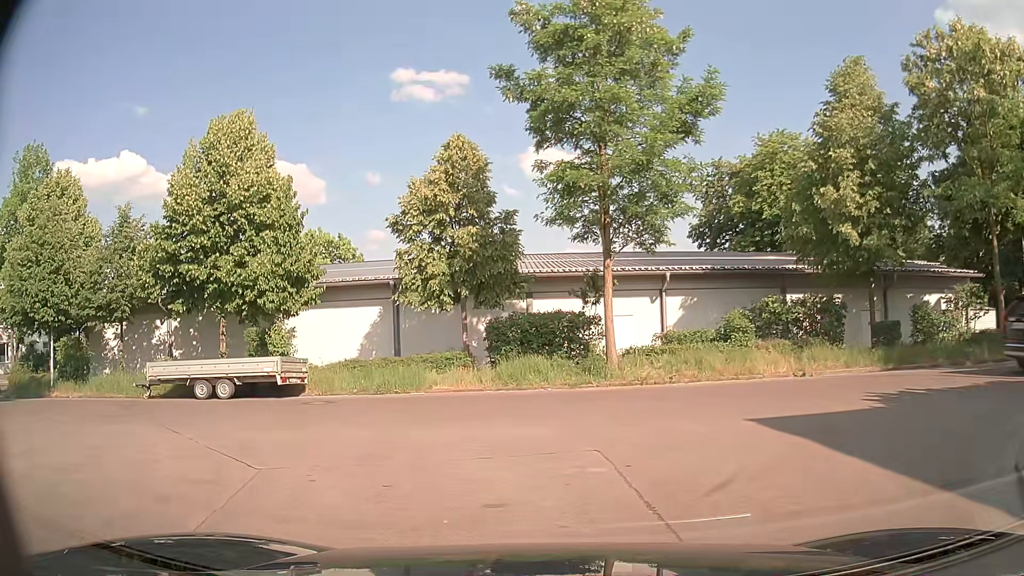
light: Day
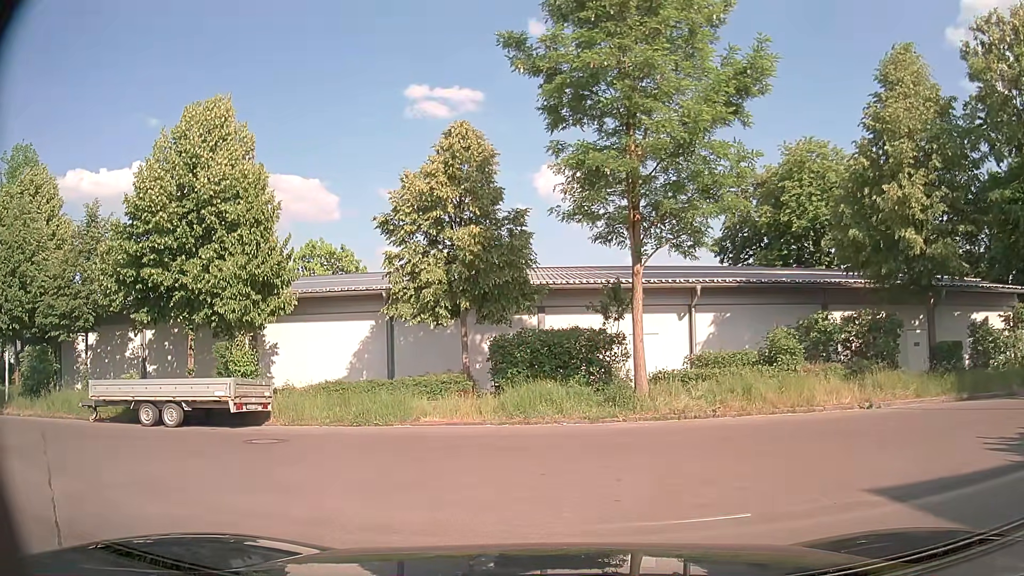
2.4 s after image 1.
(-0.1, +3.2) m; 0°
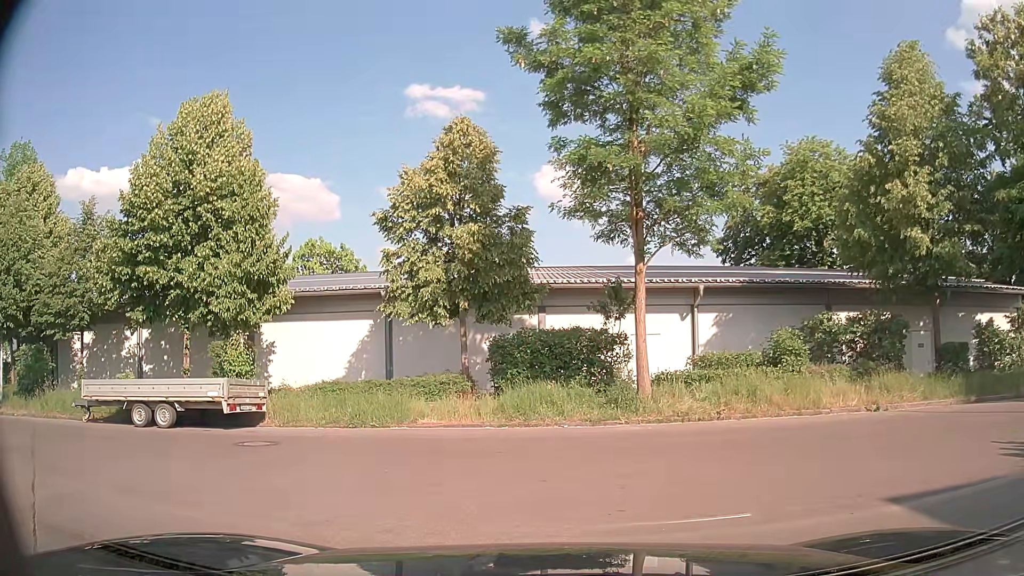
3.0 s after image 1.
(0.0, +0.3) m; 0°
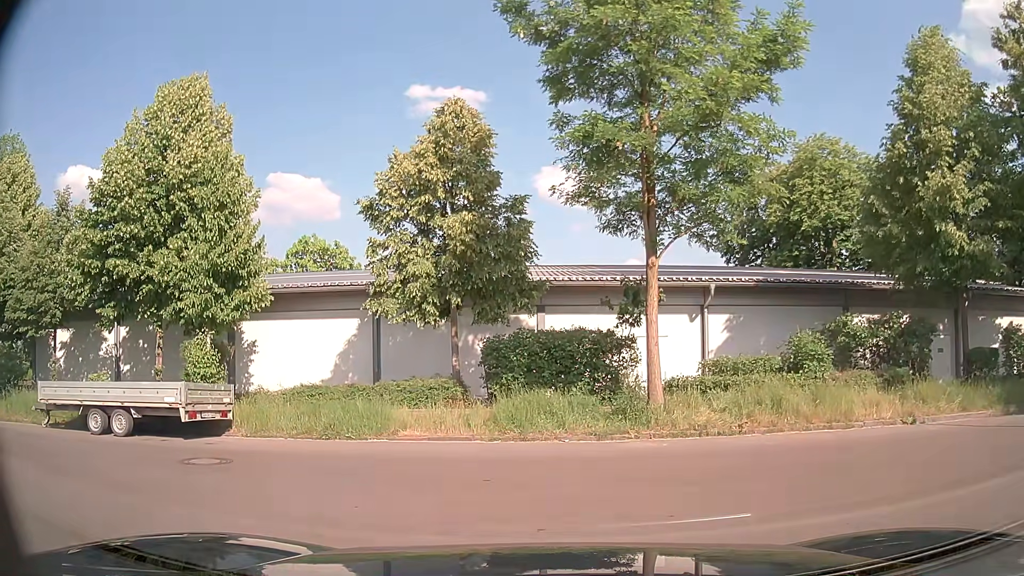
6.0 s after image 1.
(0.0, +1.7) m; 0°
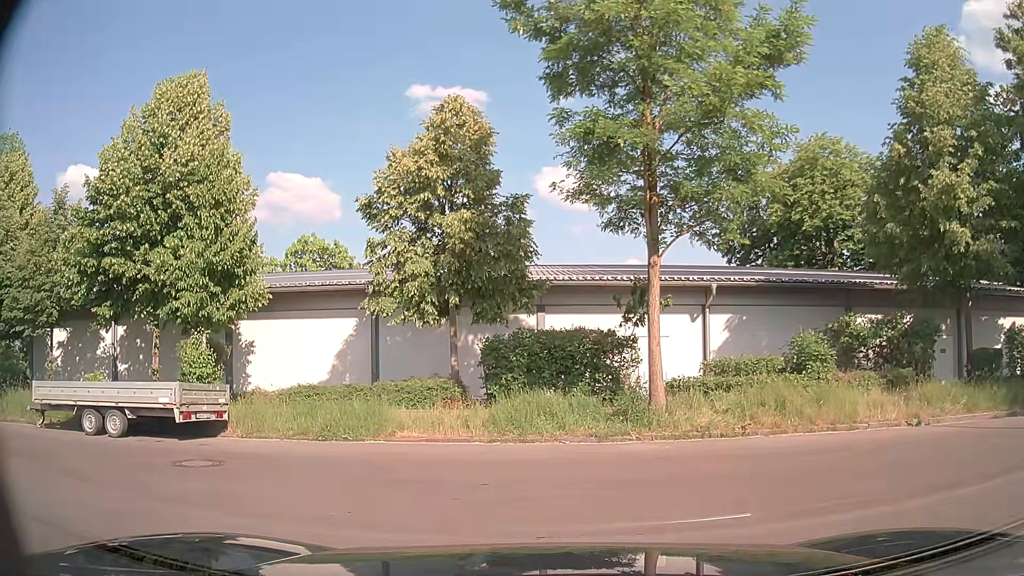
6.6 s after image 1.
(0.0, +0.2) m; 0°
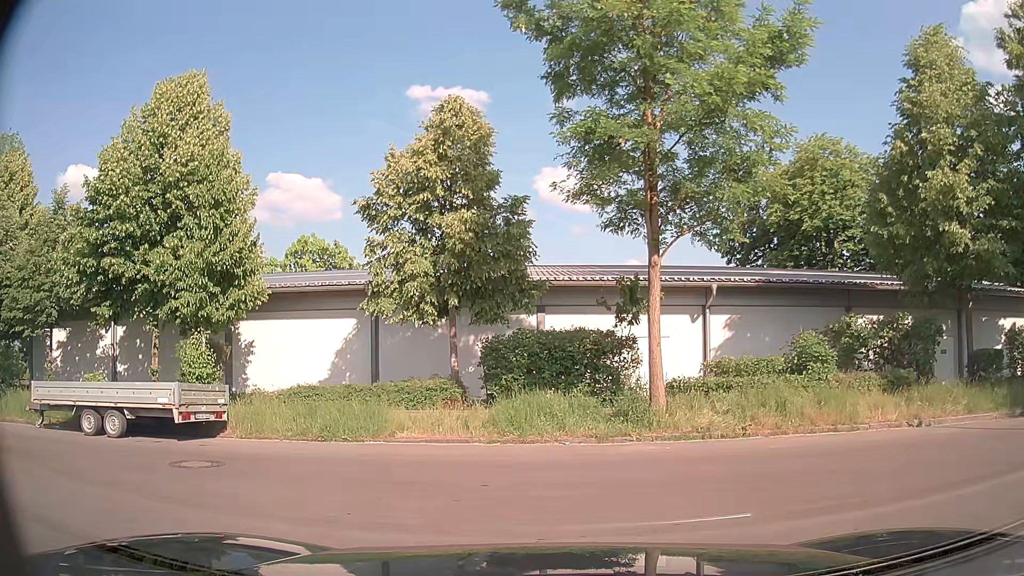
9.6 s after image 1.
(0.0, +0.1) m; 0°
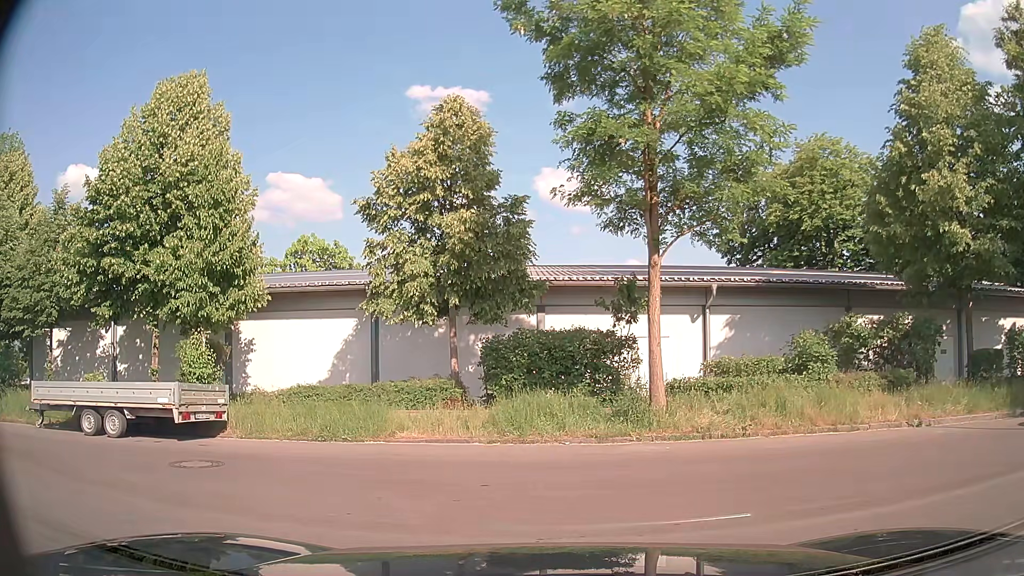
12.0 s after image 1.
(0.0, 0.0) m; 0°
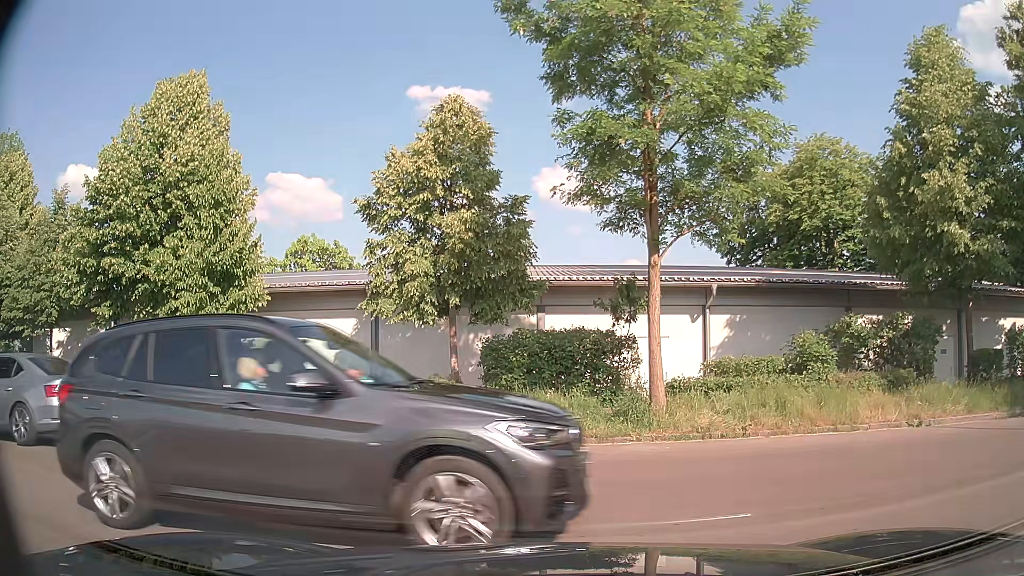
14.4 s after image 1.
(0.0, 0.0) m; 0°
